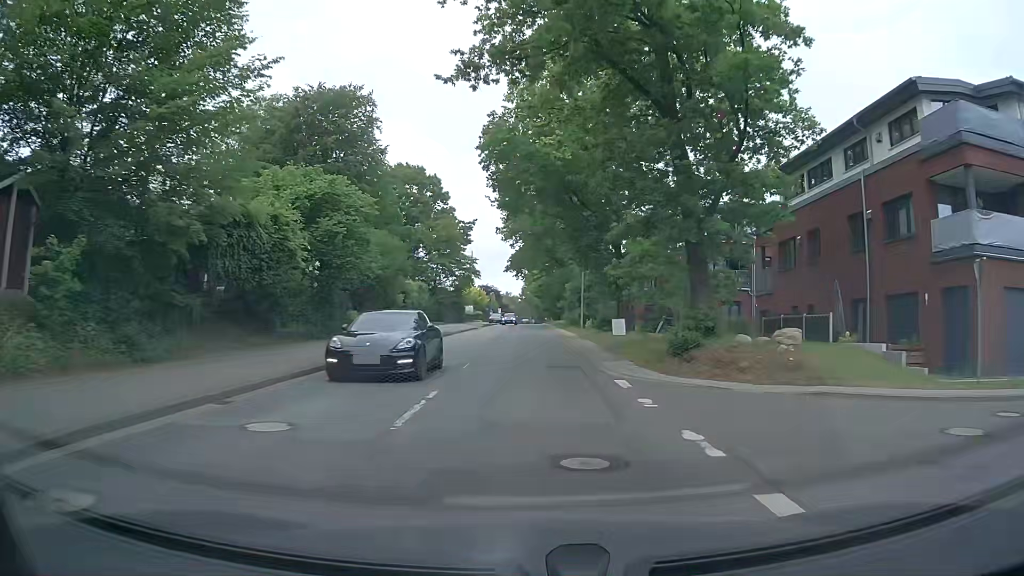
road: tertiary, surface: asphalt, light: Day
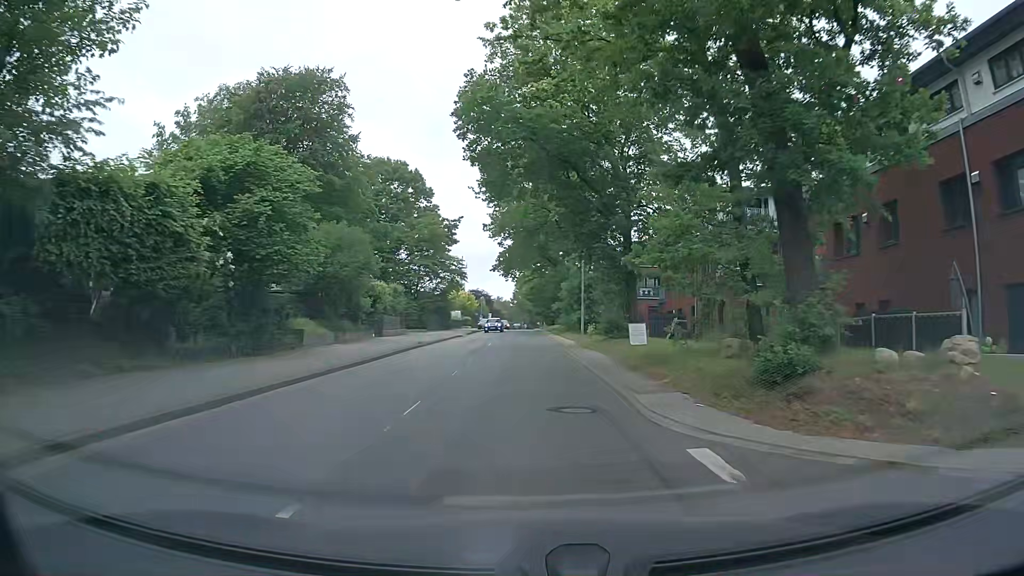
(+0.1, +7.0) m; +1°
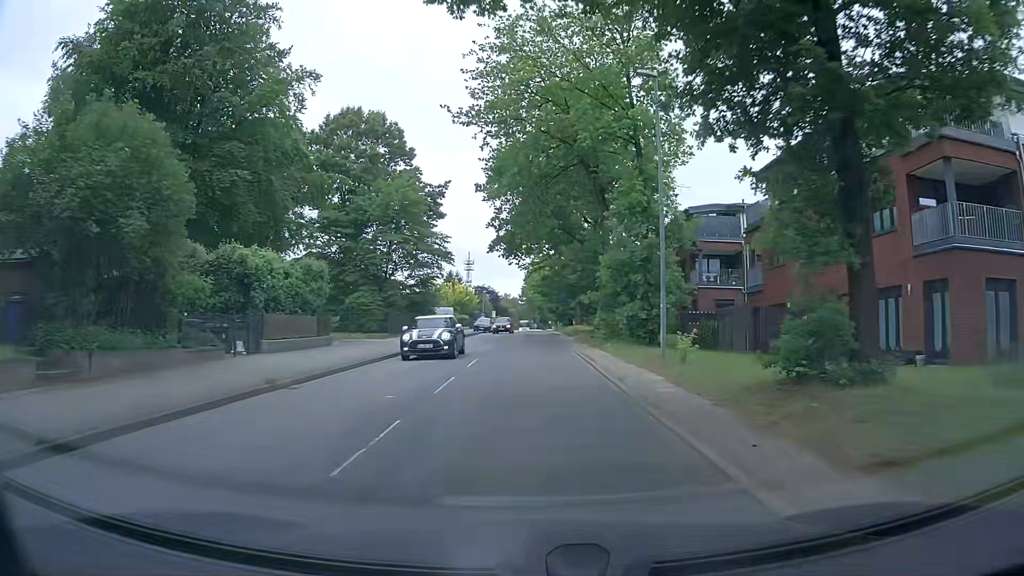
(-0.1, +20.8) m; -1°
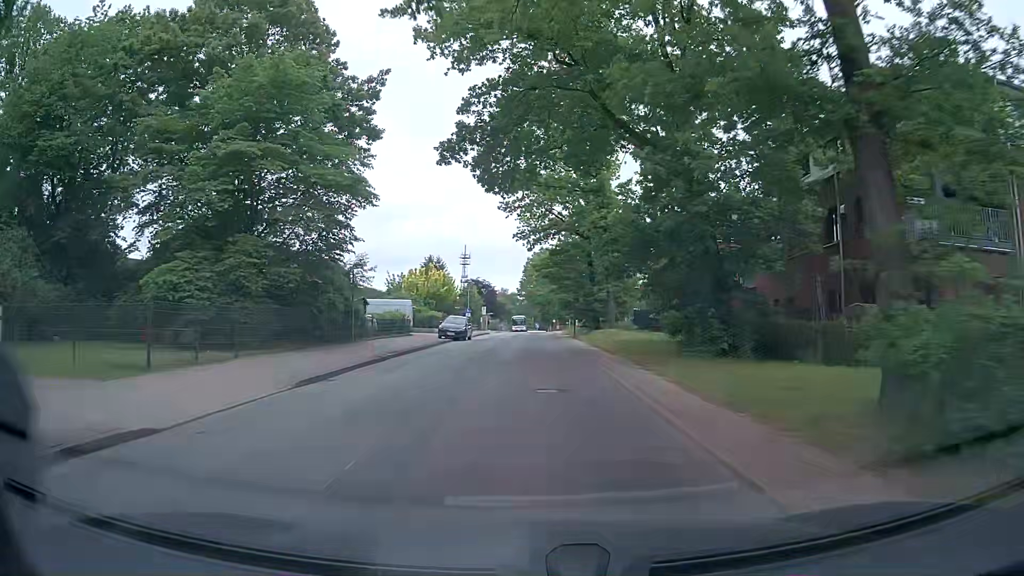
(+0.3, +27.6) m; +1°
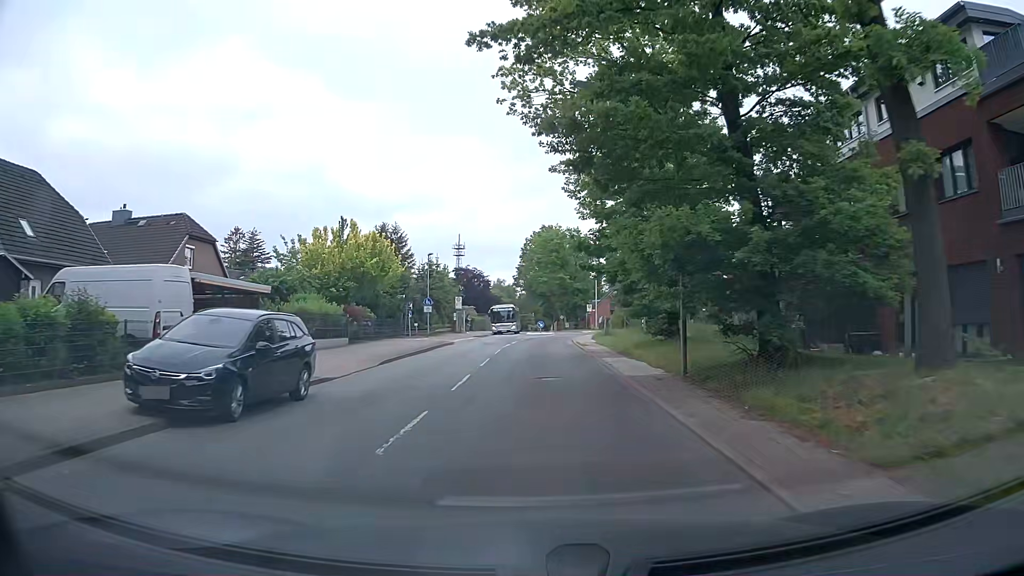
(+0.2, +33.7) m; +1°
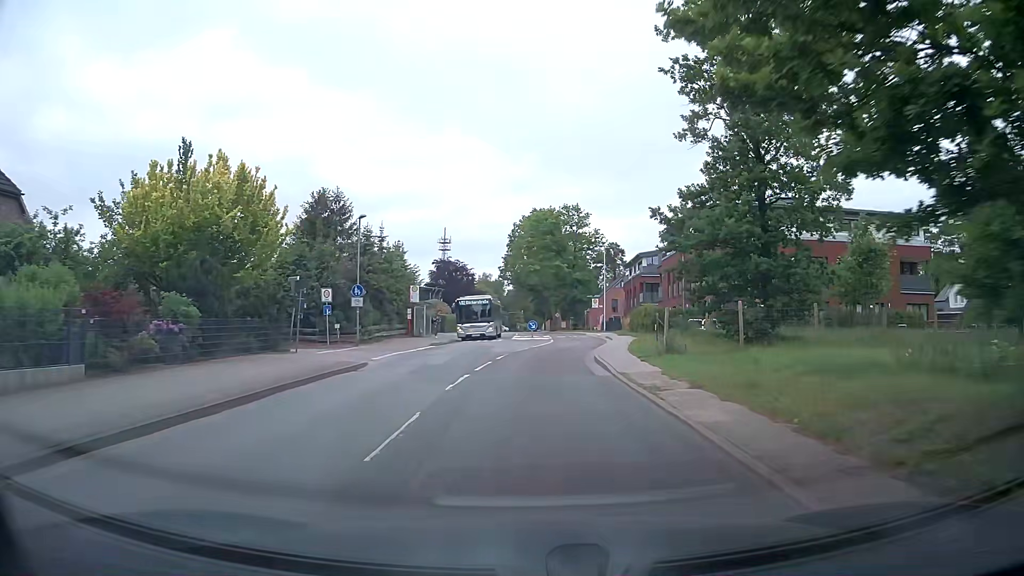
(-0.1, +18.9) m; 0°
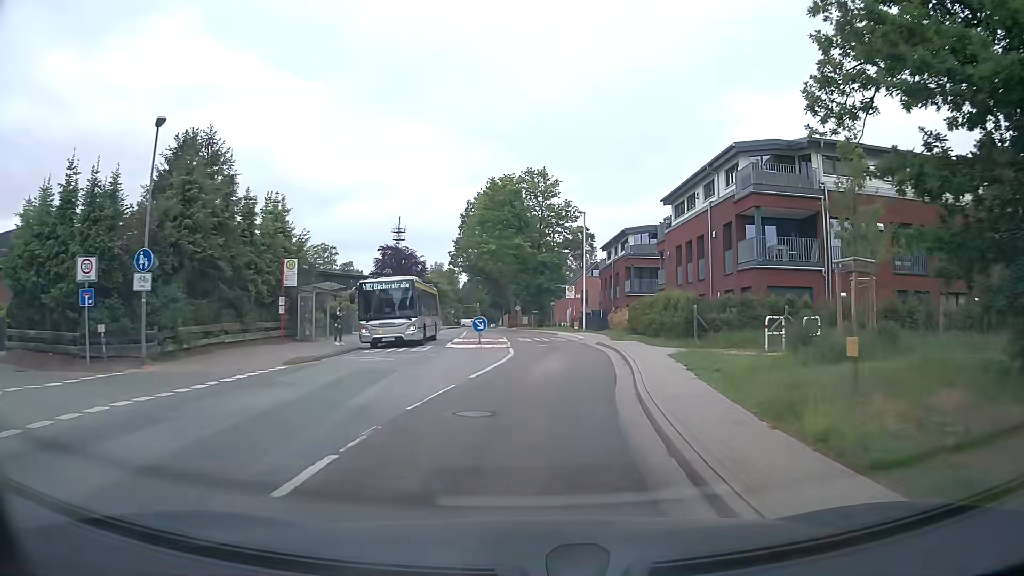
(+0.4, +16.7) m; +4°
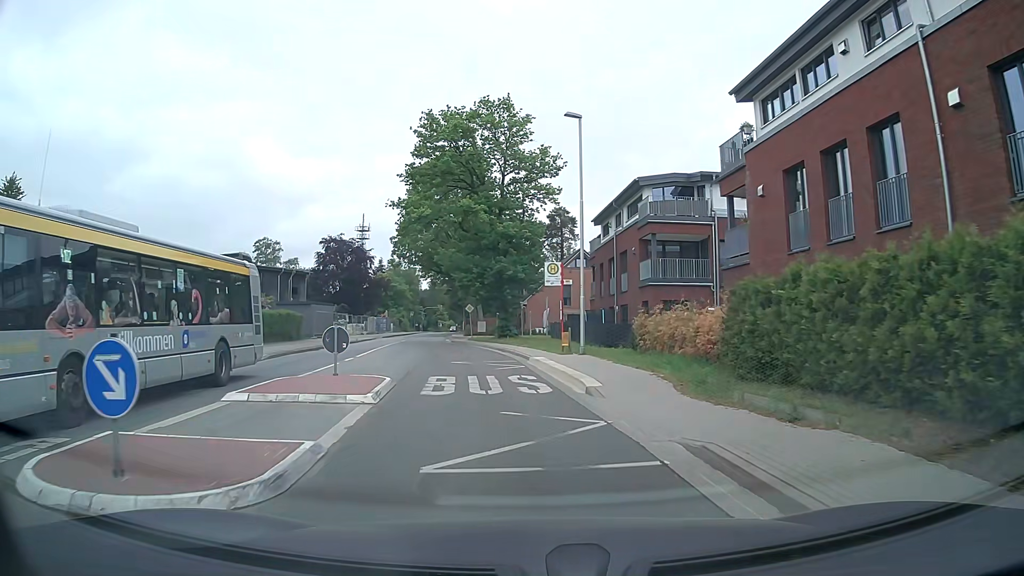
(+1.0, +22.1) m; +3°
(-1, +10) (-2, +20) (-4, +30) (-6, +39) (-8, +49) (-9, +59) (-10, +69) (-12, +79) (-13, +89) (-14, +99) m
